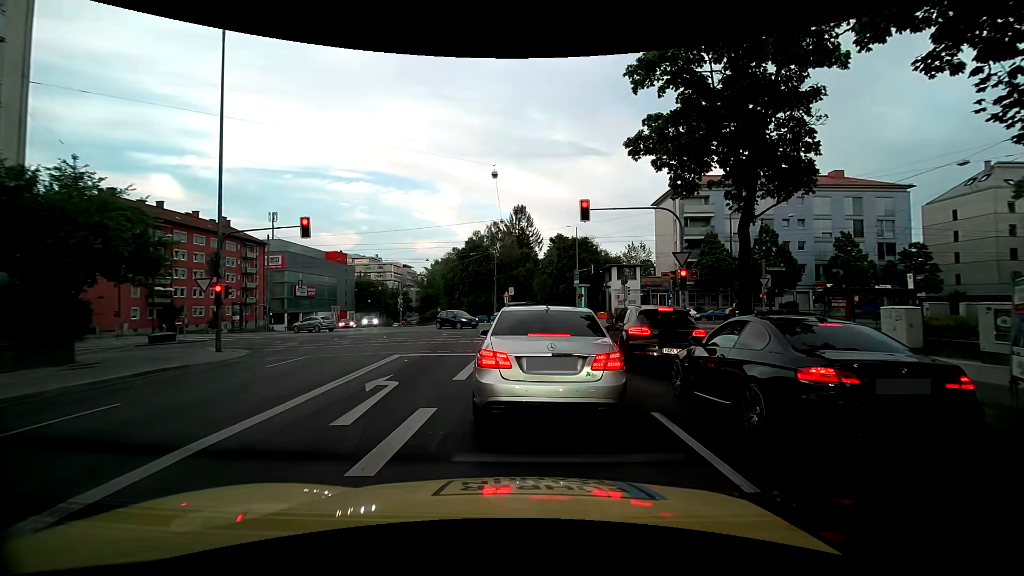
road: primary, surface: asphalt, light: Day
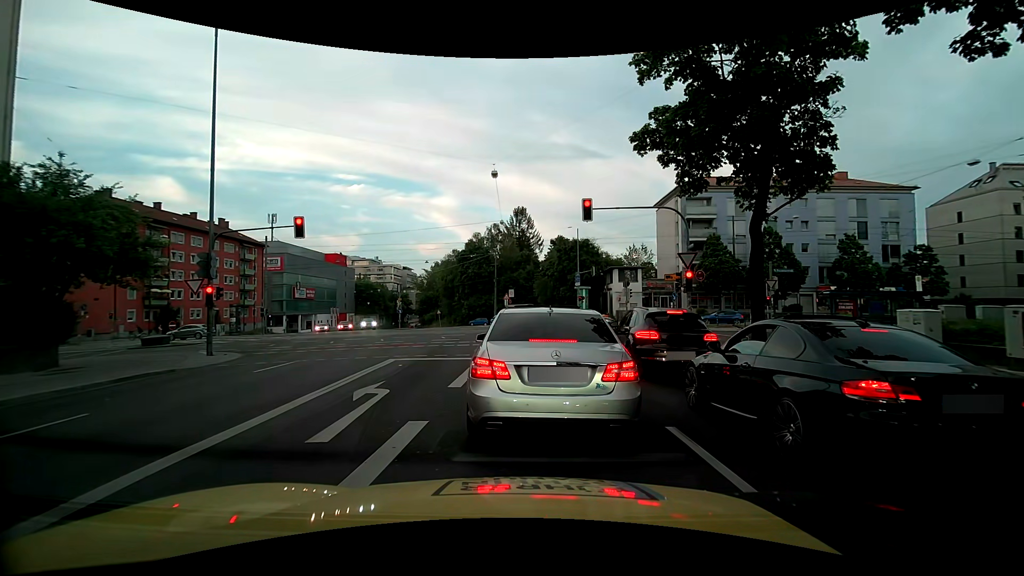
(0.0, +0.7) m; 0°
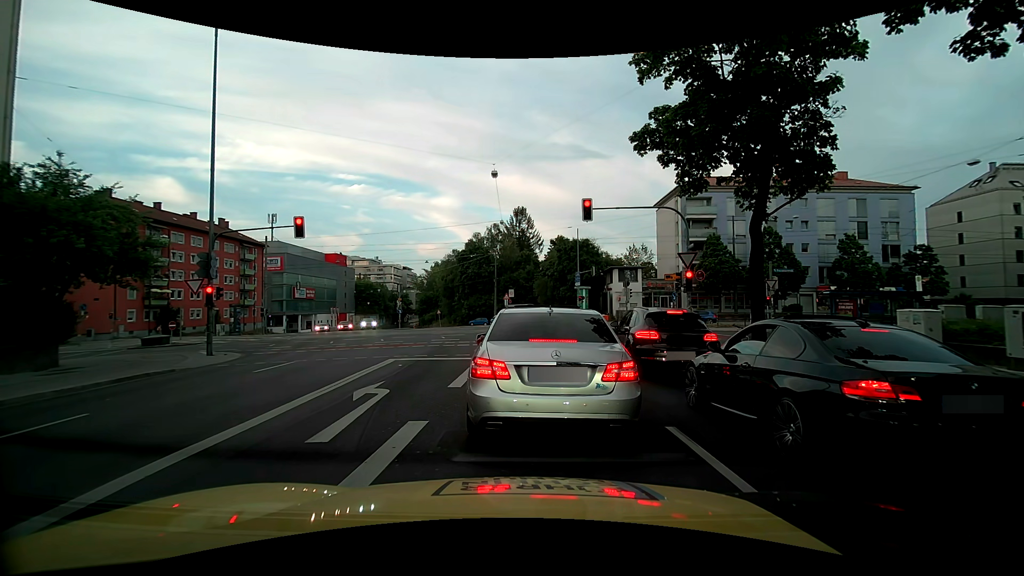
(0.0, 0.0) m; 0°
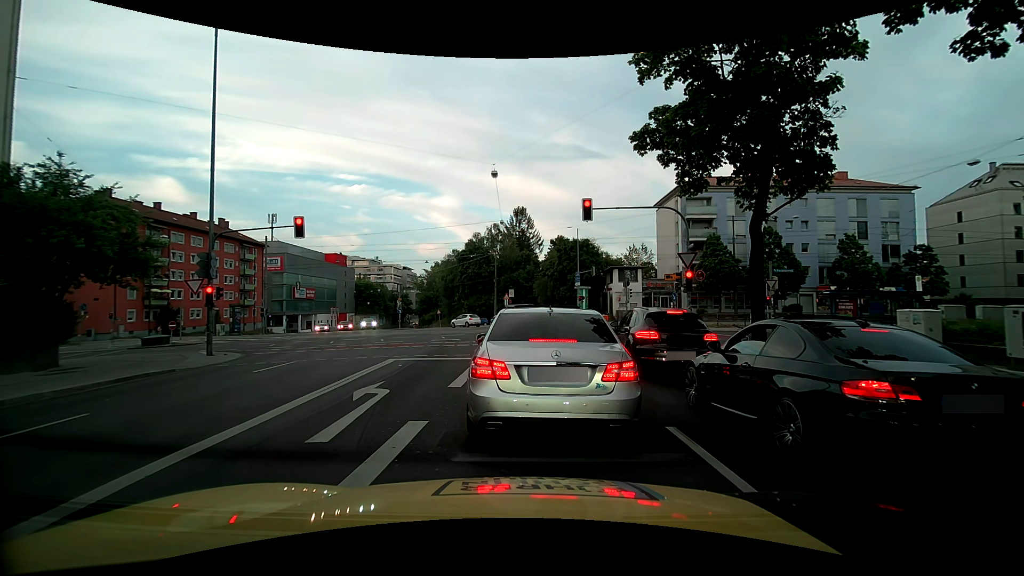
(0.0, 0.0) m; 0°
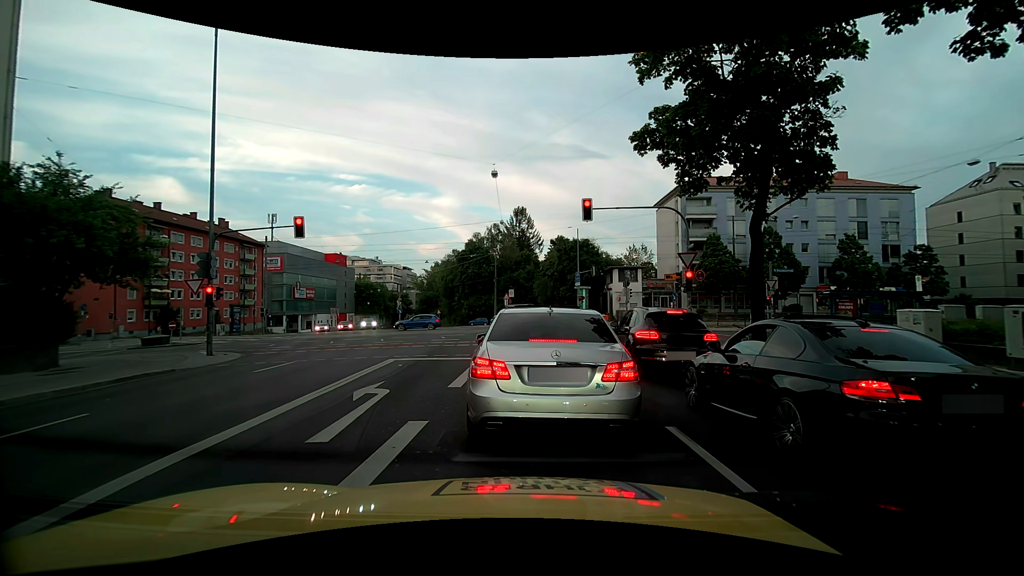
(0.0, 0.0) m; 0°
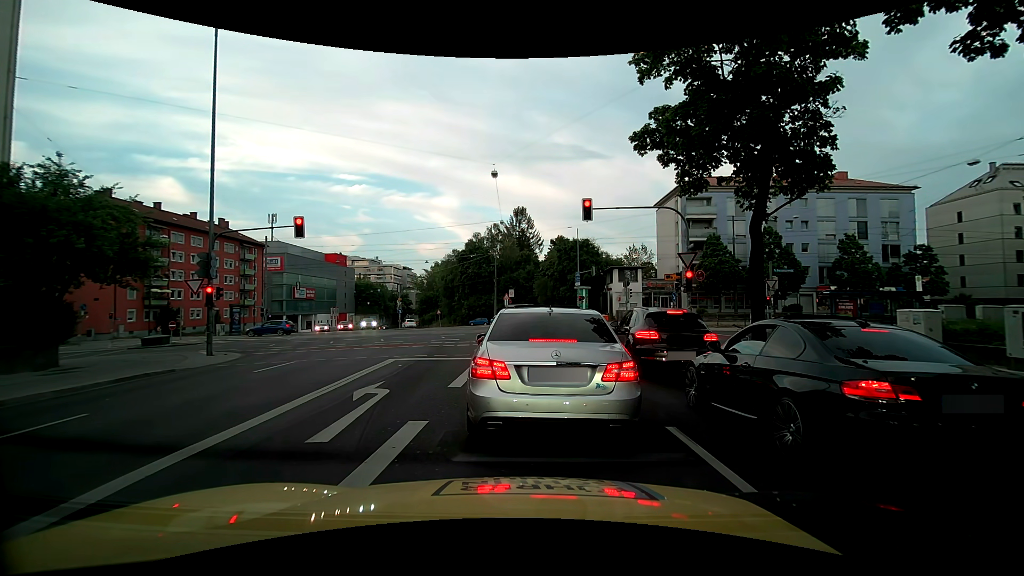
(0.0, 0.0) m; 0°
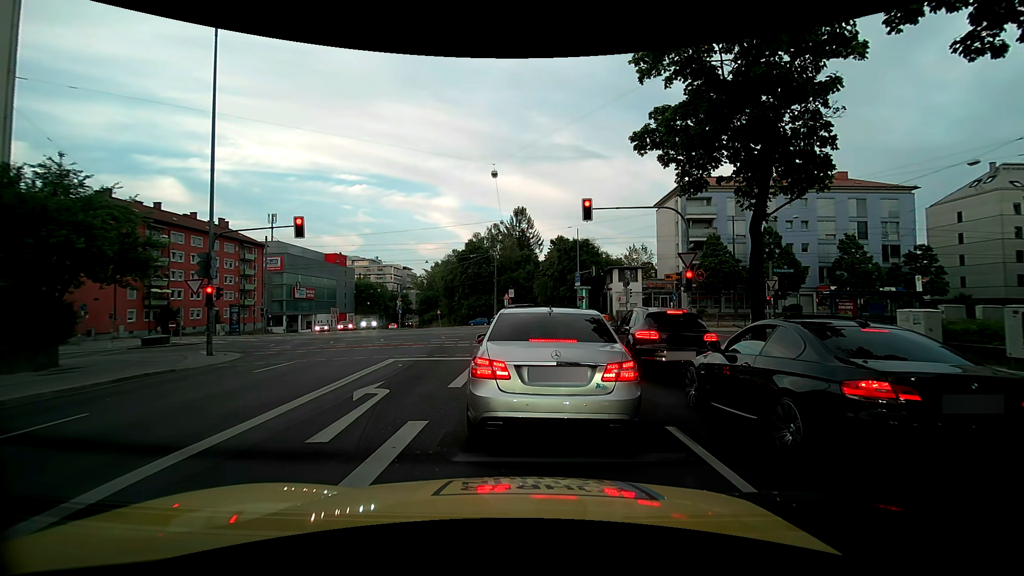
(0.0, 0.0) m; 0°
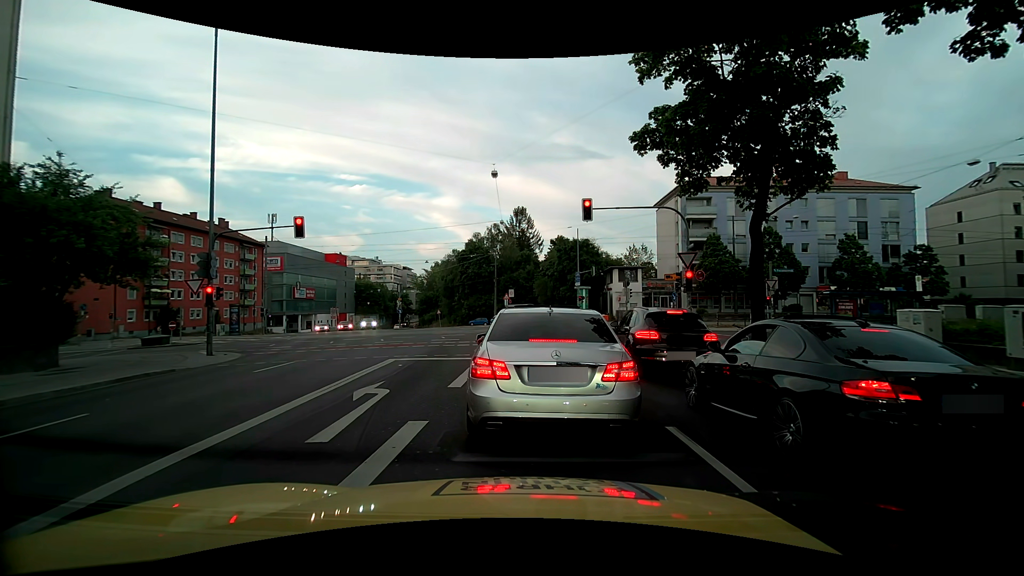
(0.0, 0.0) m; 0°
